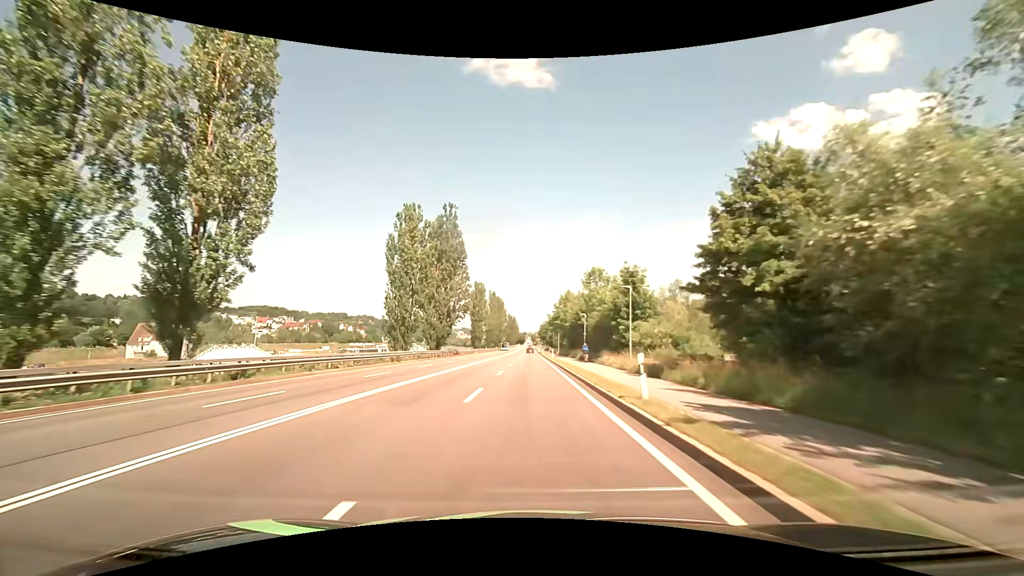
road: primary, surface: asphalt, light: Day
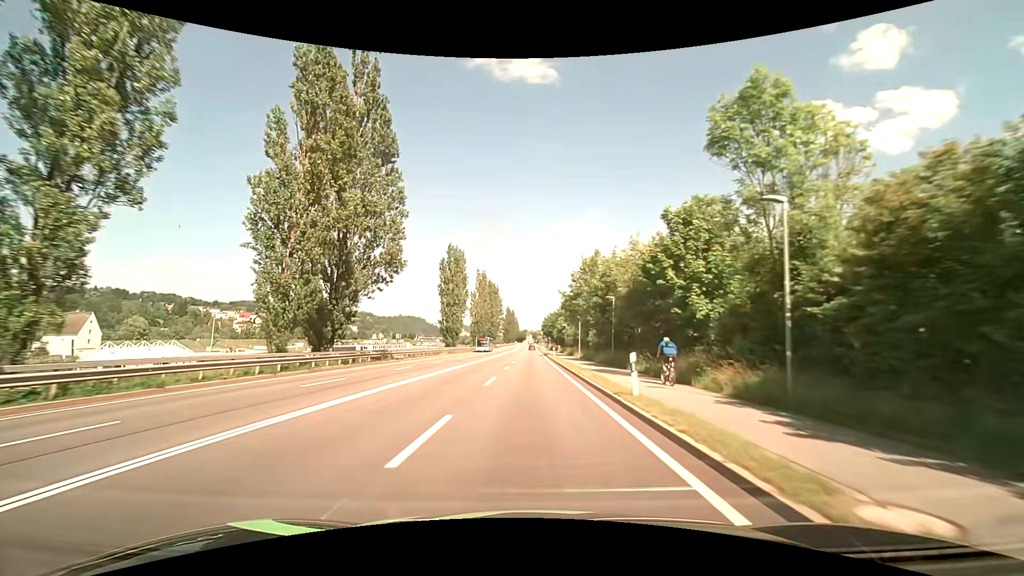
(+0.1, +42.9) m; 0°
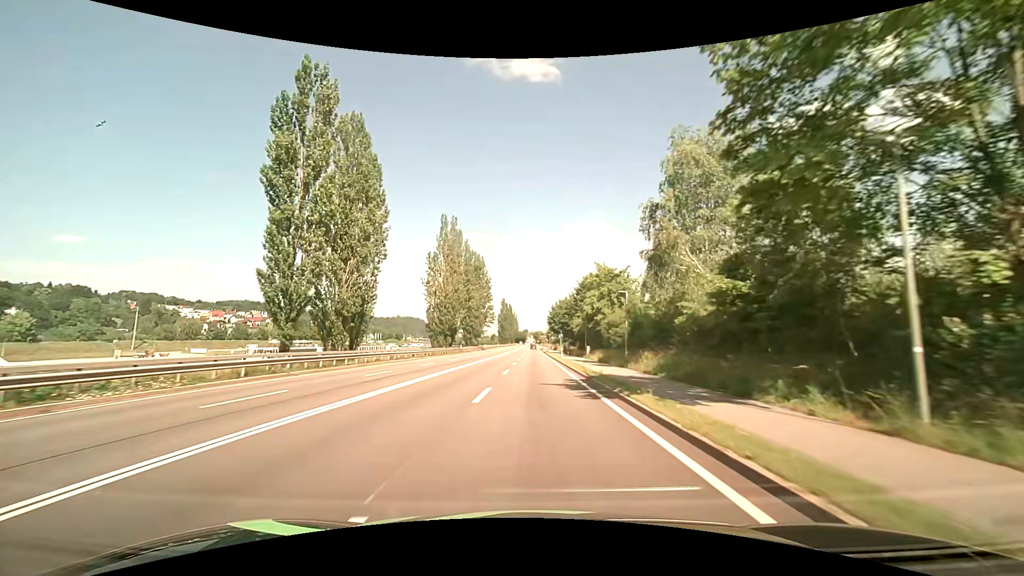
(0.0, +53.9) m; 0°
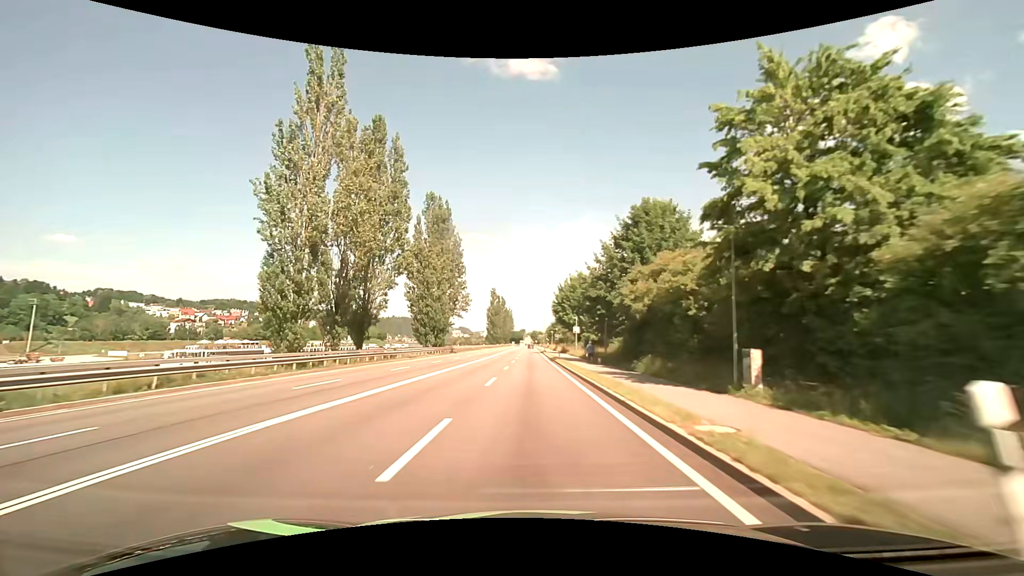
(+0.3, +43.0) m; +1°
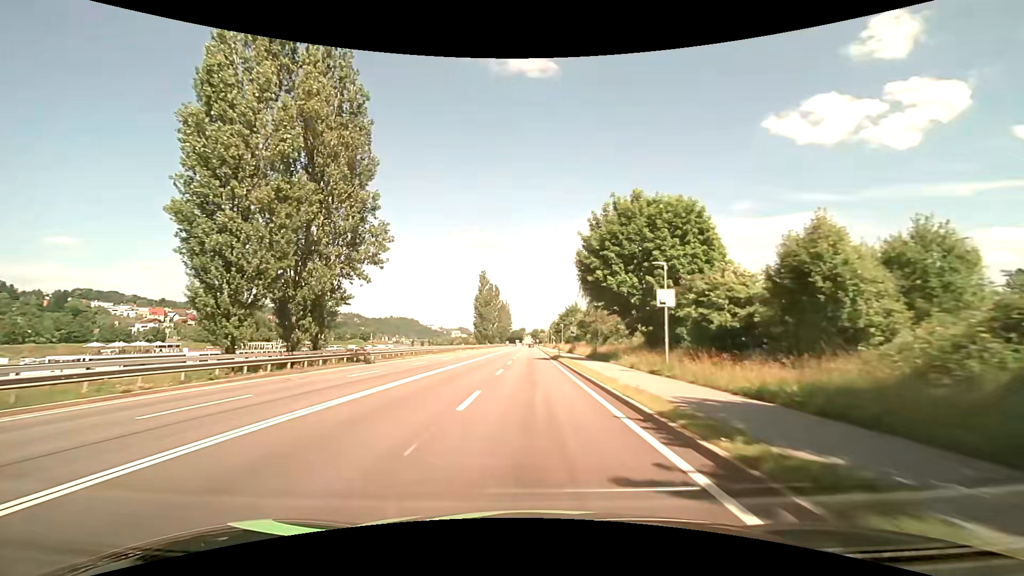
(-0.2, +42.9) m; 0°
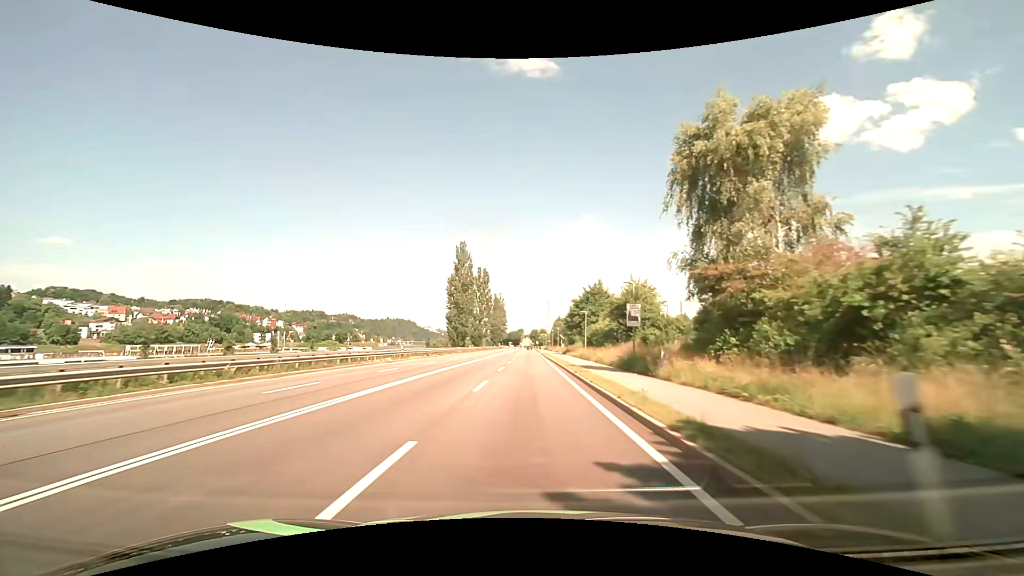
(0.0, +42.8) m; 0°
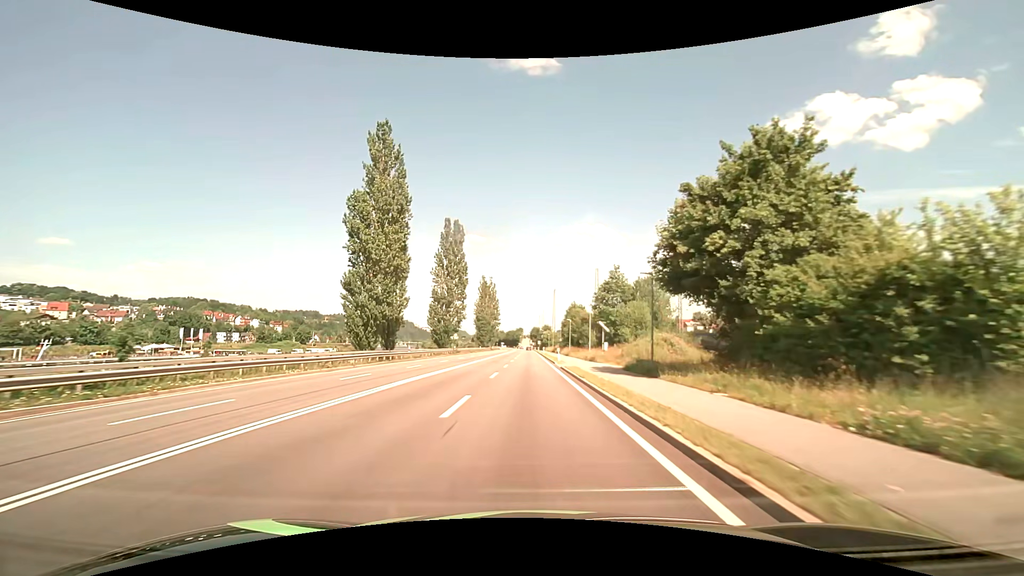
(-0.2, +53.7) m; 0°
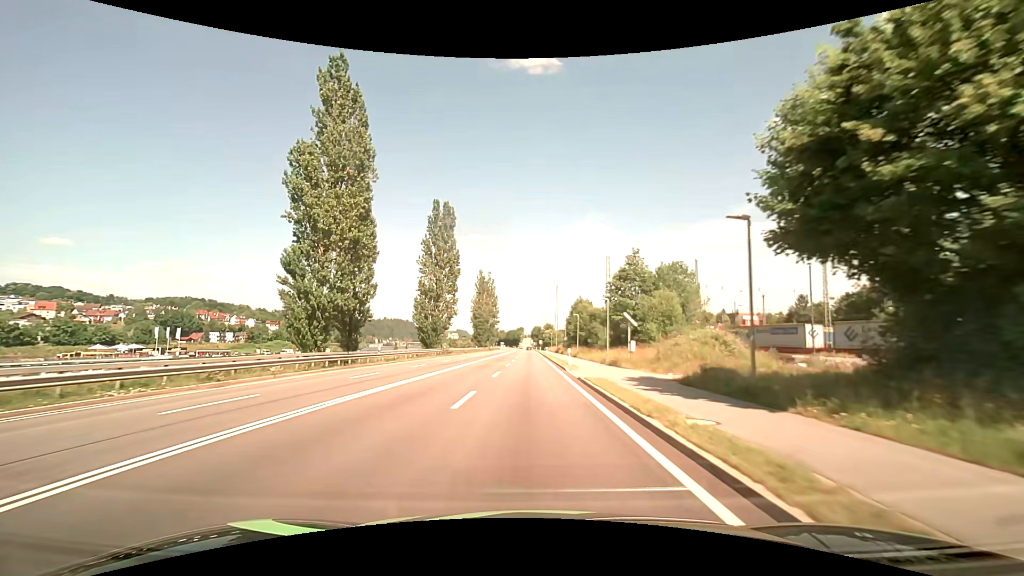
(0.0, +10.7) m; 0°
